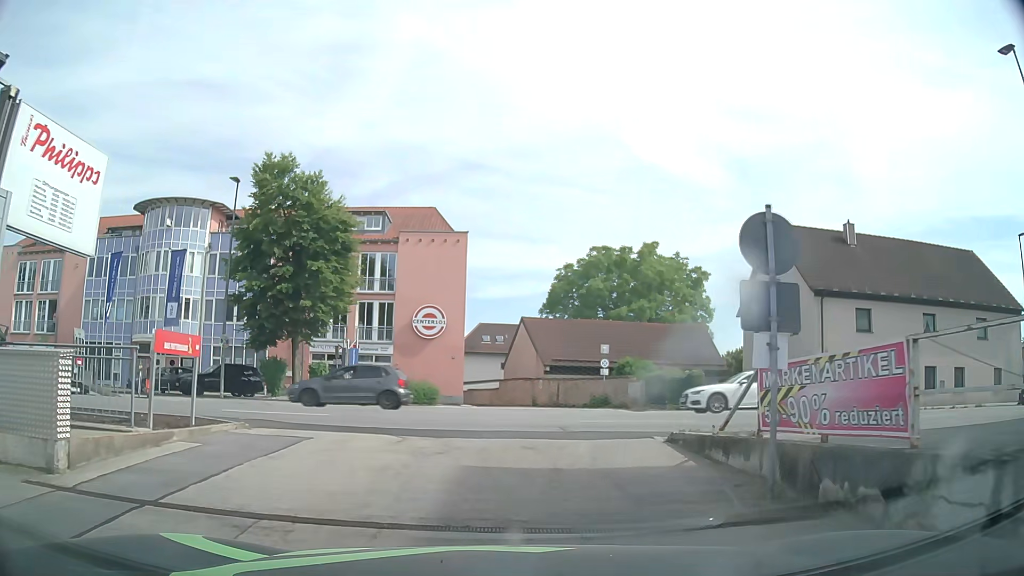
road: service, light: Day
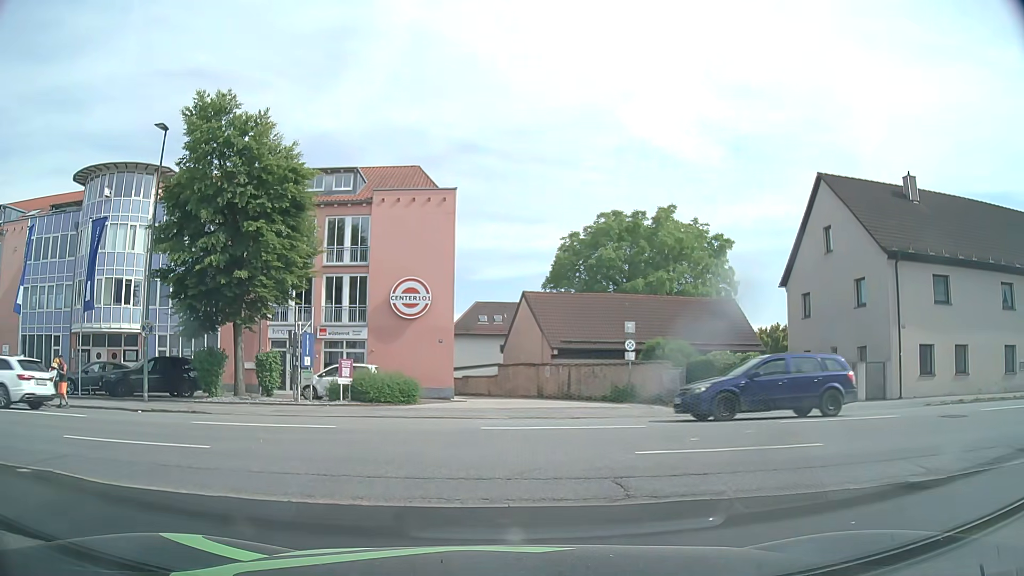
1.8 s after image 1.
(0.0, +6.9) m; 0°
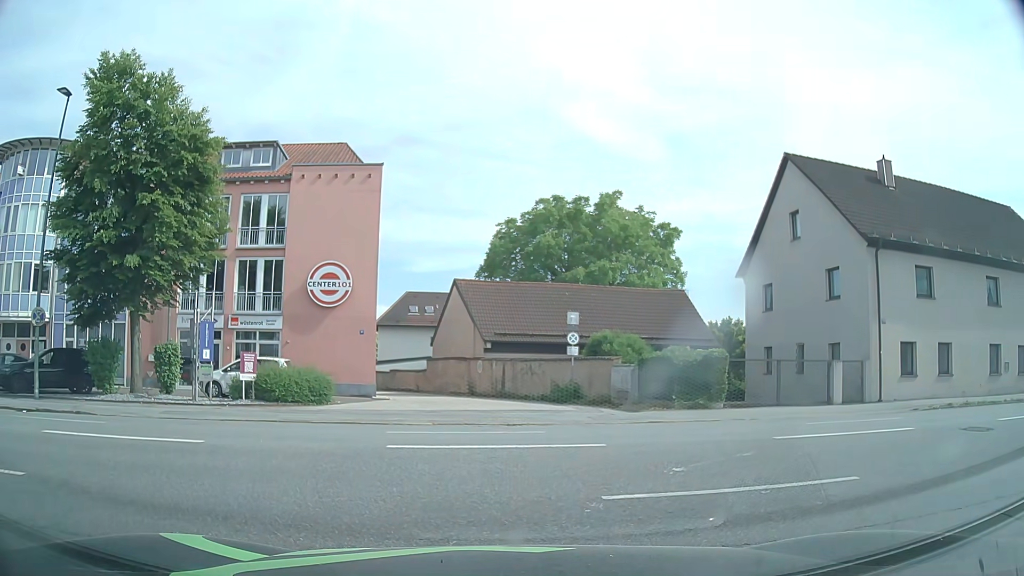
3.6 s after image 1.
(+0.1, +2.9) m; +2°
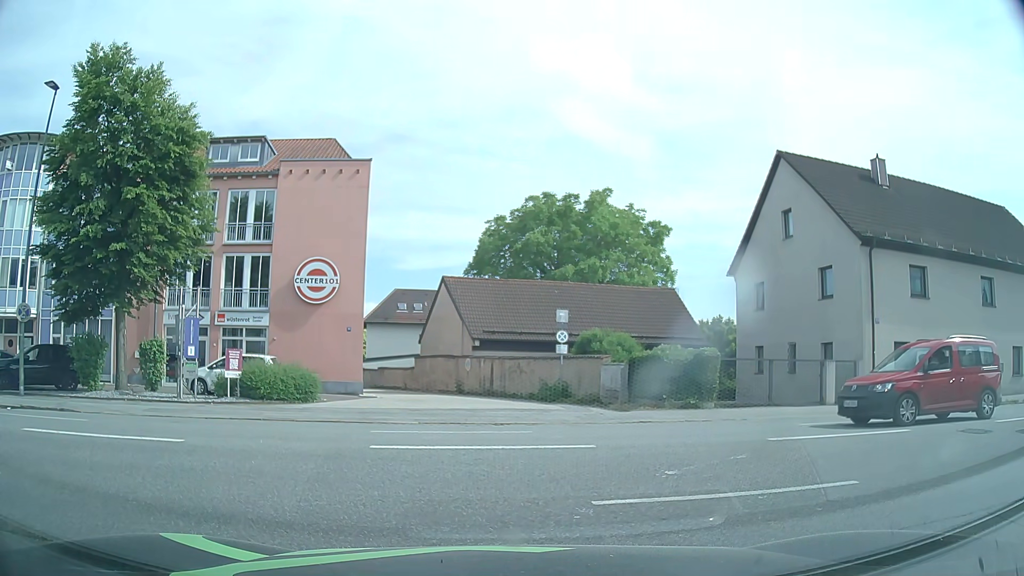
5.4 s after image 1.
(0.0, +0.3) m; 0°
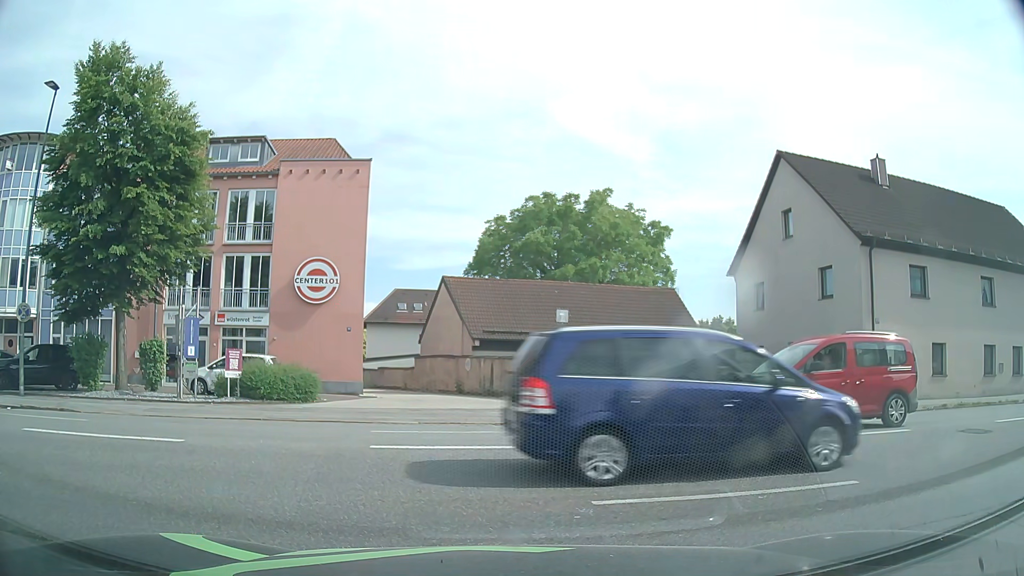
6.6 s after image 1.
(0.0, 0.0) m; 0°
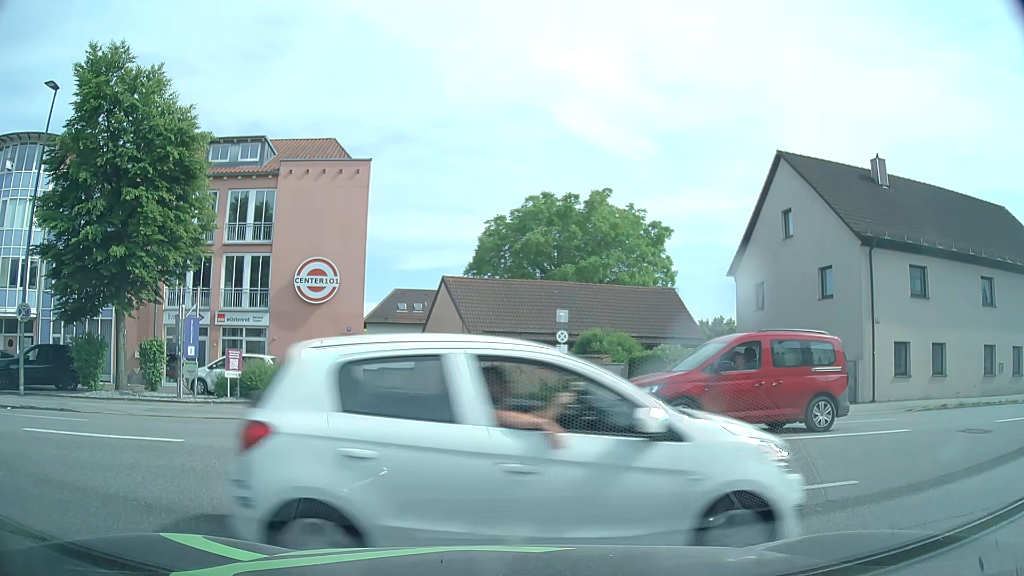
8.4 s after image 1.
(0.0, 0.0) m; 0°
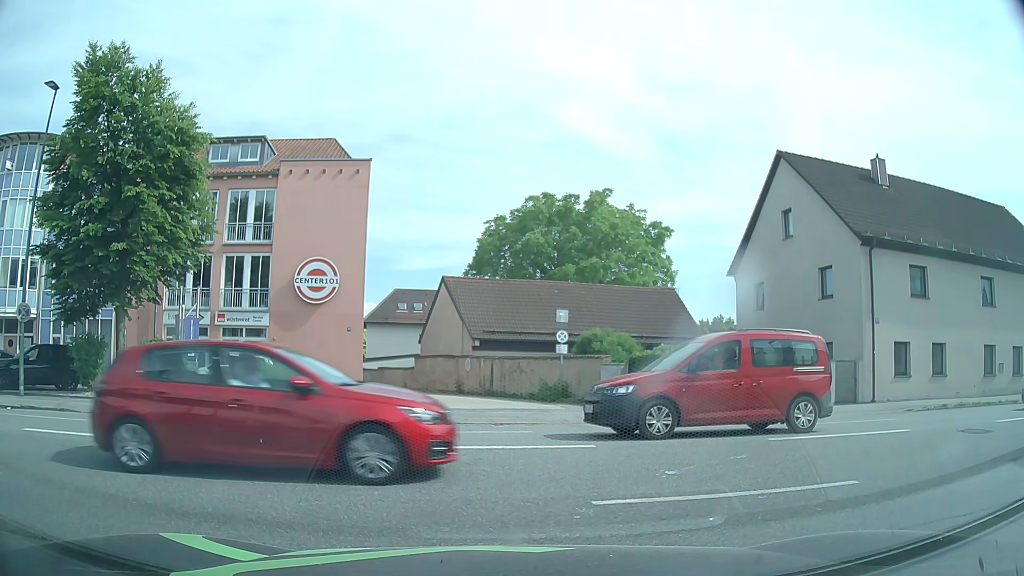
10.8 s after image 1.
(0.0, 0.0) m; 0°
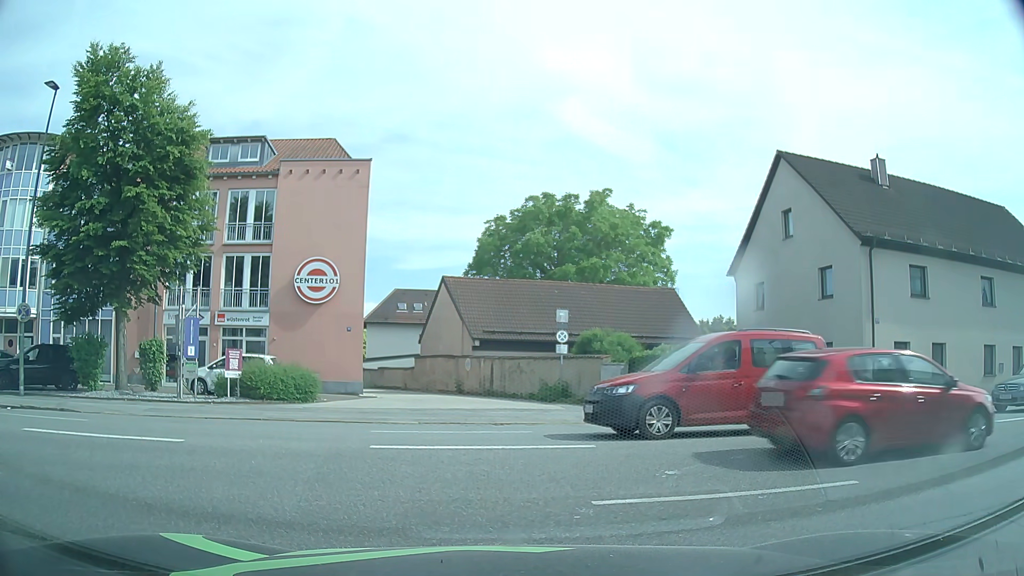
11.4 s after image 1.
(0.0, 0.0) m; 0°
